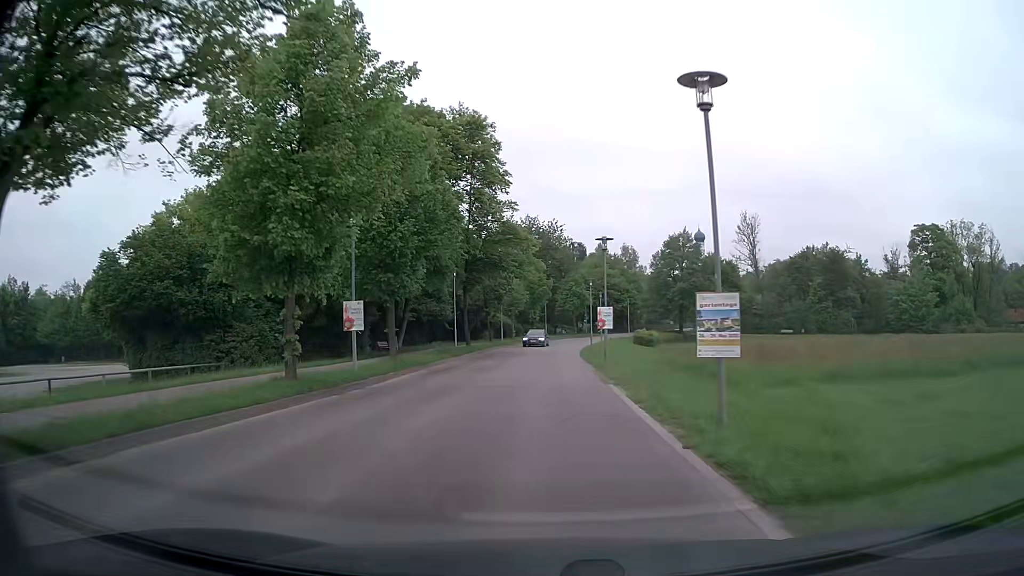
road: tertiary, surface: asphalt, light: Day
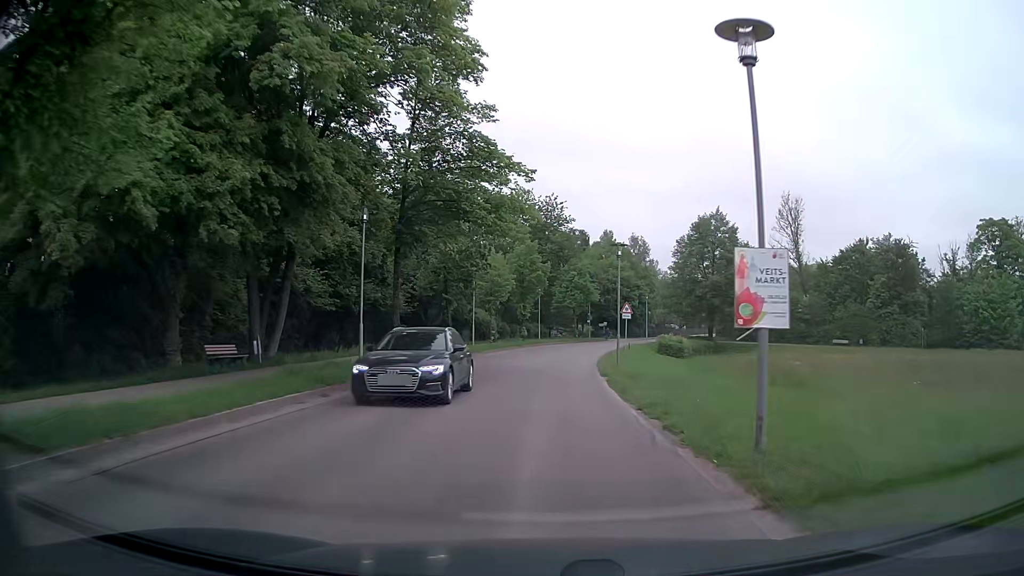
(0.0, +19.9) m; +1°
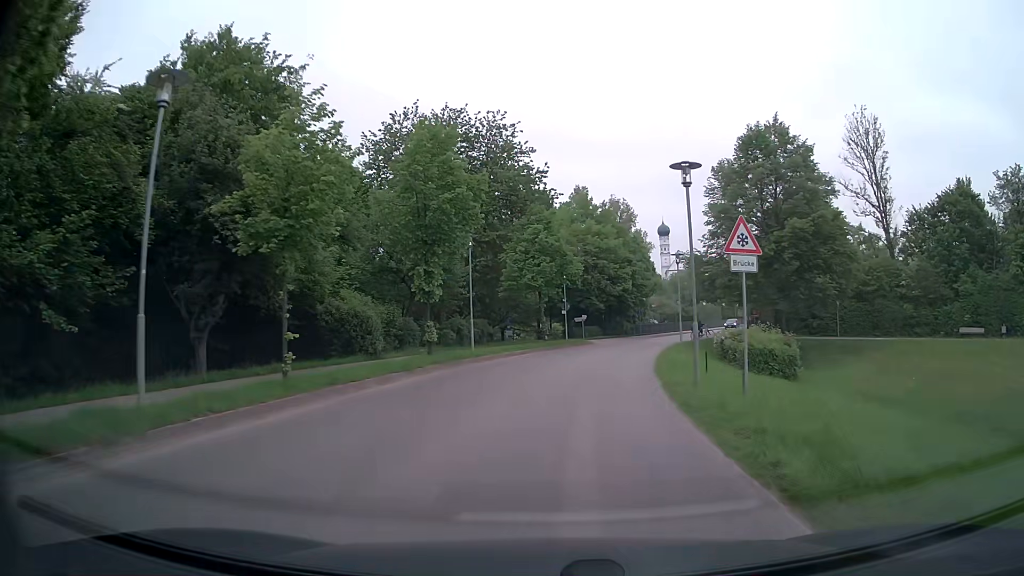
(+0.7, +31.7) m; +3°
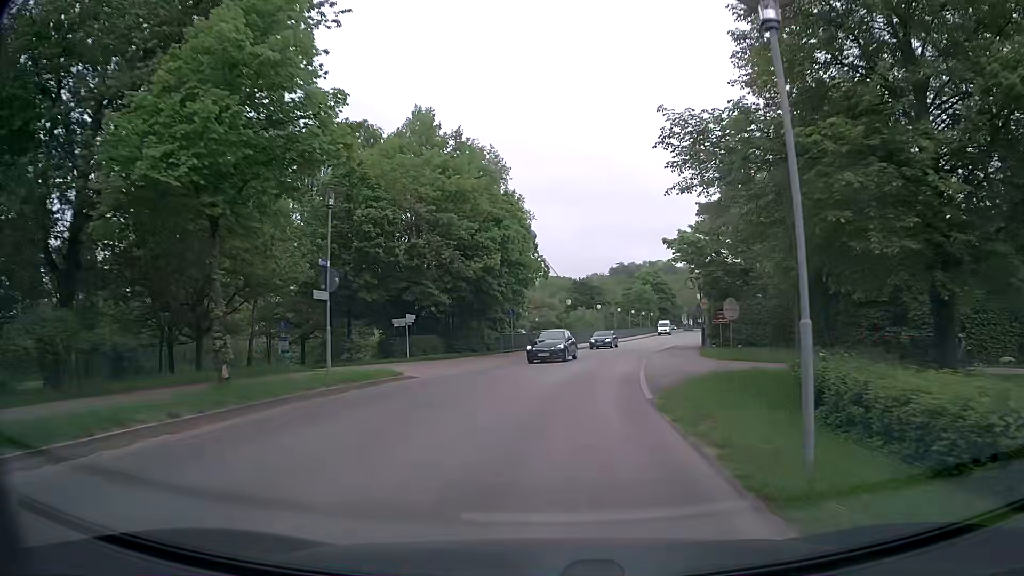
(+3.2, +29.5) m; +11°
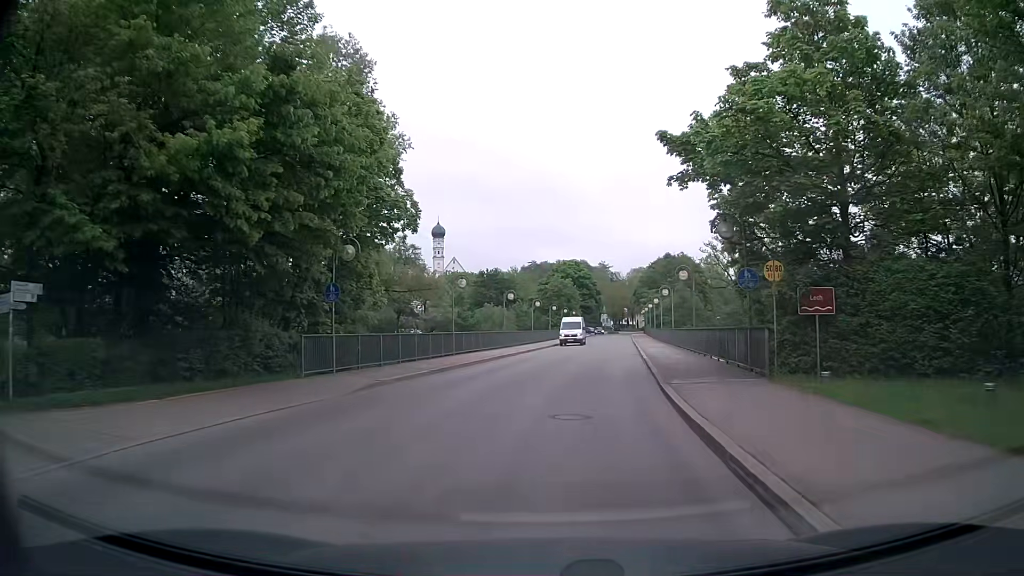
(+1.6, +22.9) m; +8°
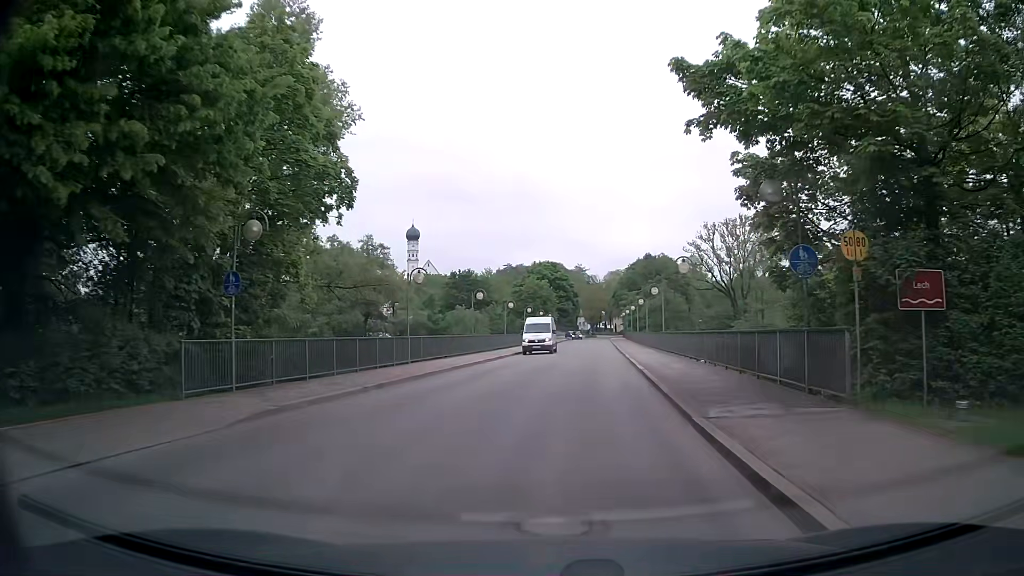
(+0.1, +5.7) m; +3°
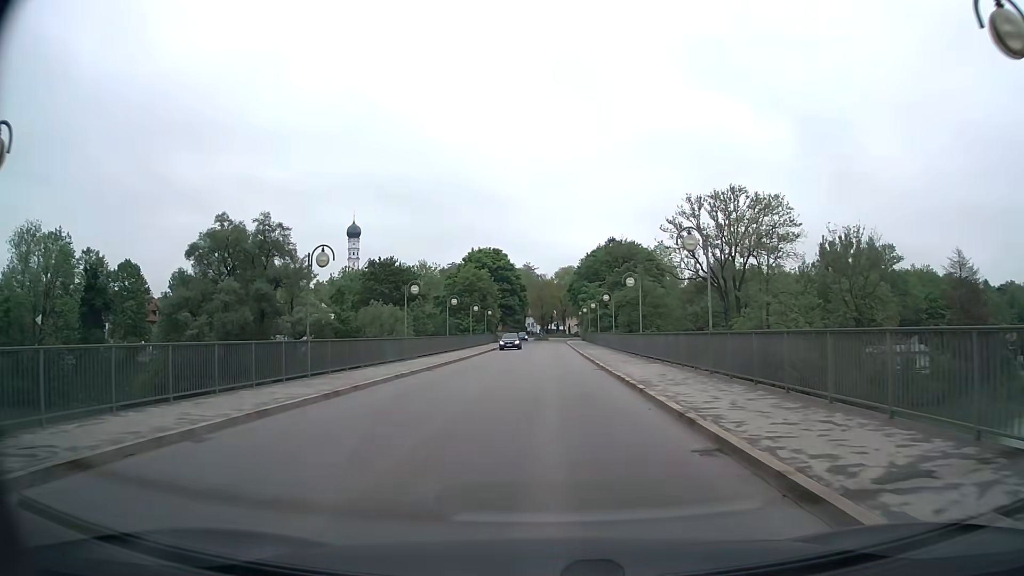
(+0.9, +23.3) m; +4°
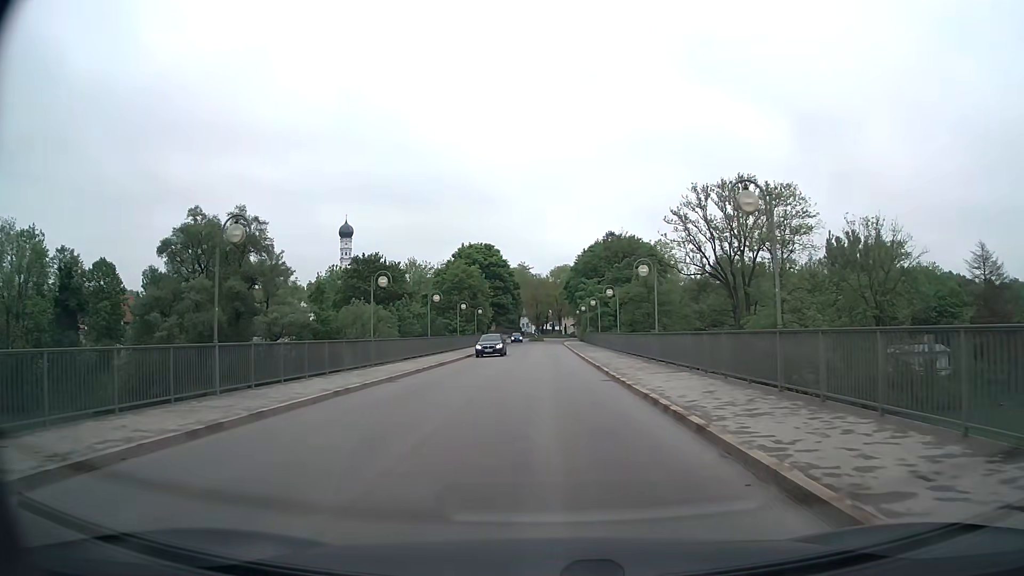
(0.0, +6.3) m; 0°
(0, +10) (0, +20) (0, +30) (0, +40) (0, +50) (+1, +60) (+1, +70) (+1, +80) (+1, +90) (+1, +100) m
